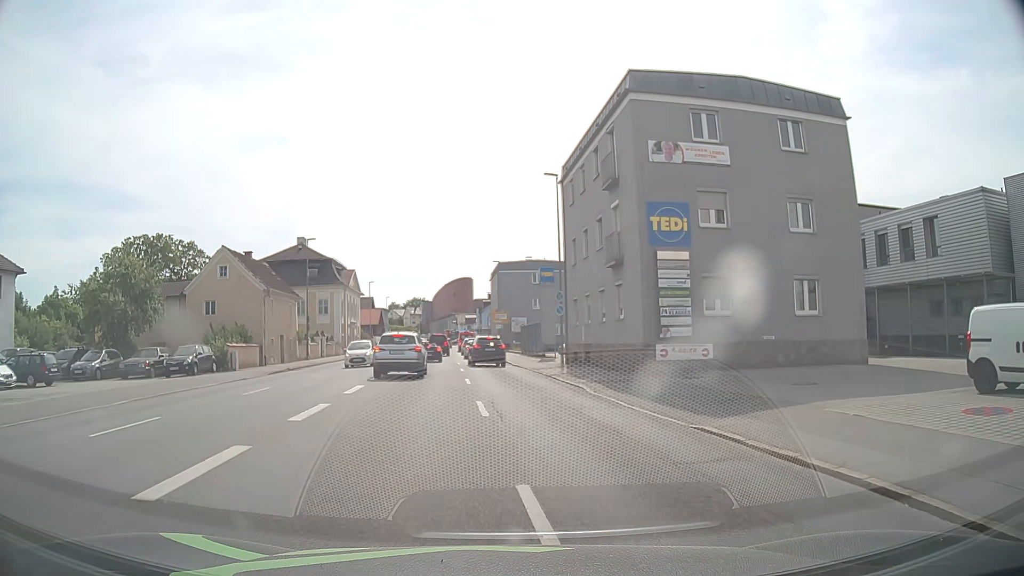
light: Day
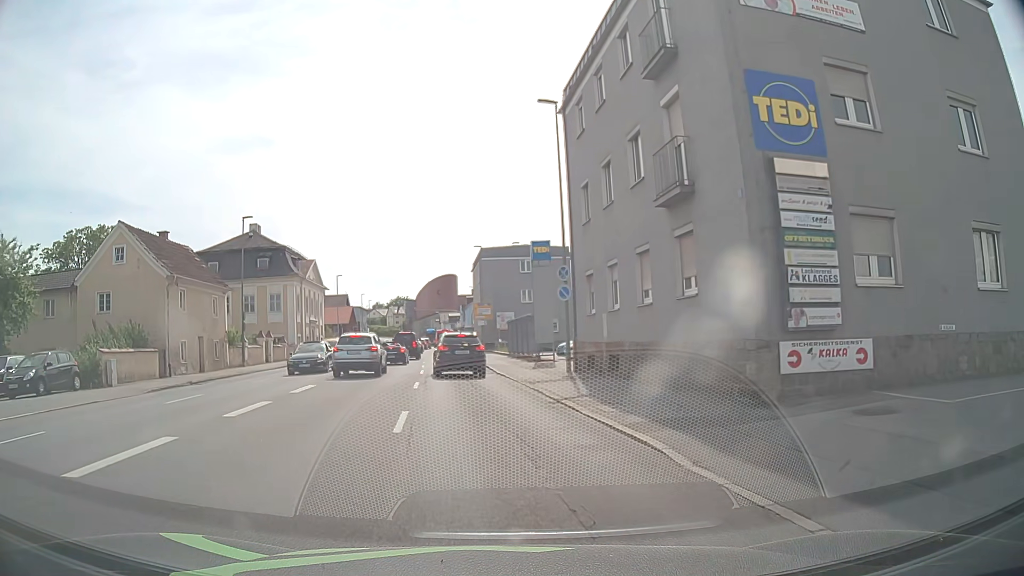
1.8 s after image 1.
(+0.4, +11.3) m; +2°
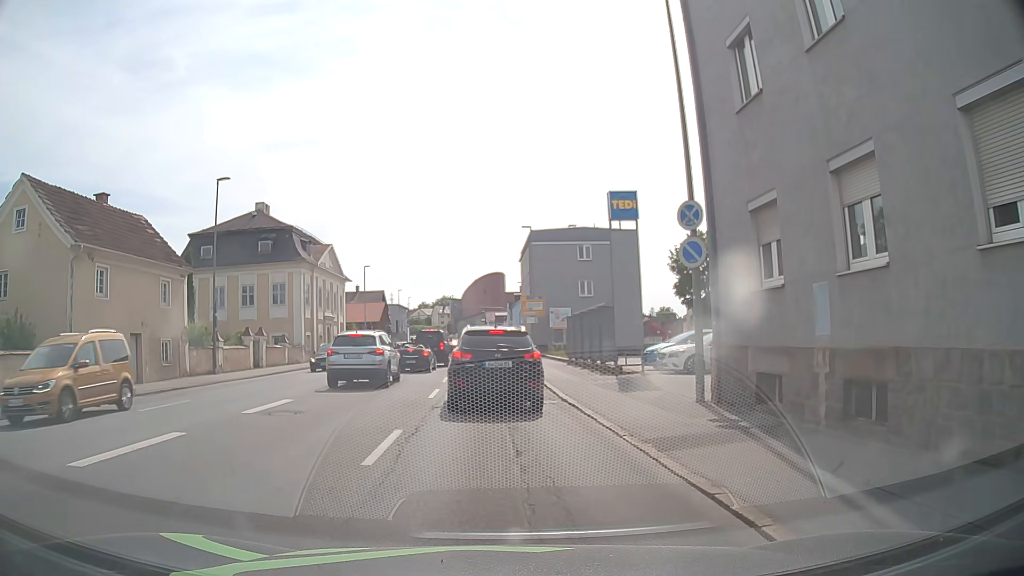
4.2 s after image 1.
(-0.4, +11.4) m; -5°
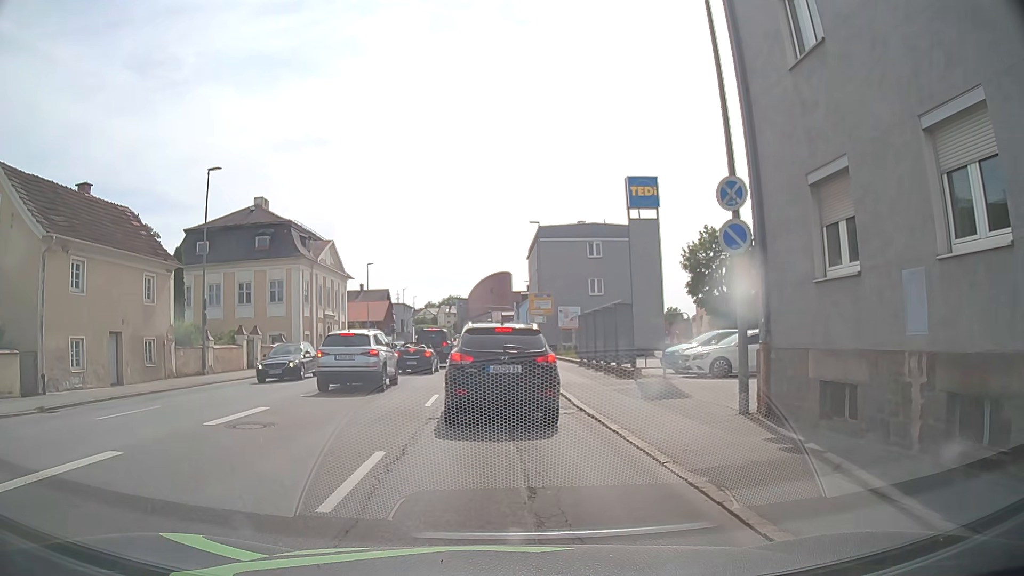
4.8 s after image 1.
(0.0, +2.0) m; -1°
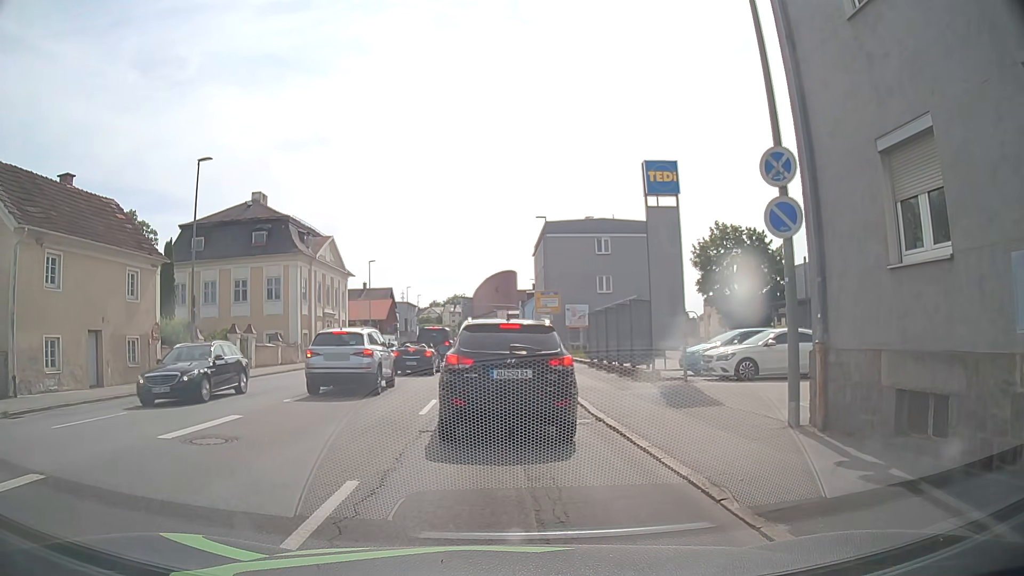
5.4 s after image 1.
(0.0, +1.7) m; 0°
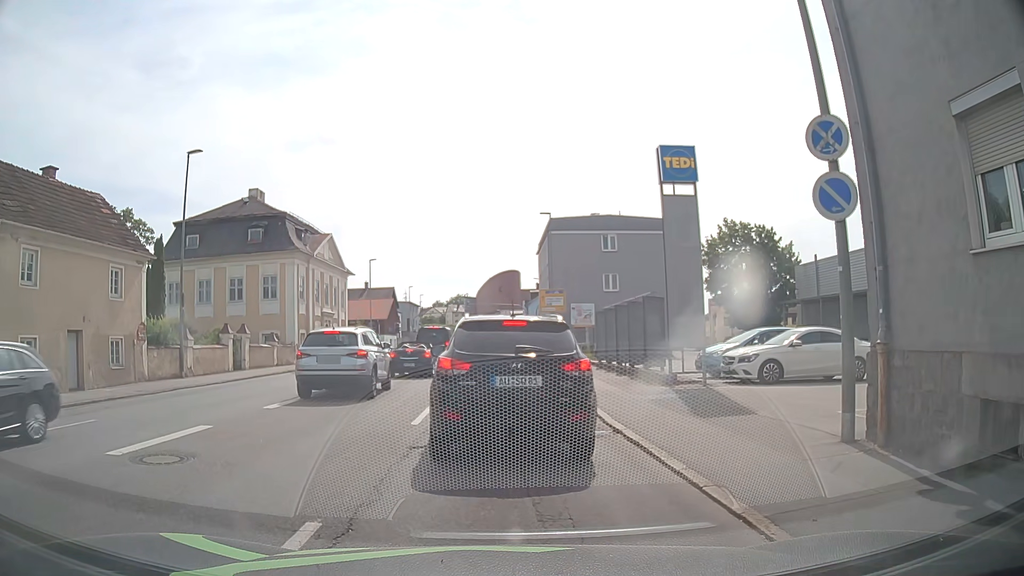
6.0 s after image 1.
(0.0, +1.4) m; +1°
